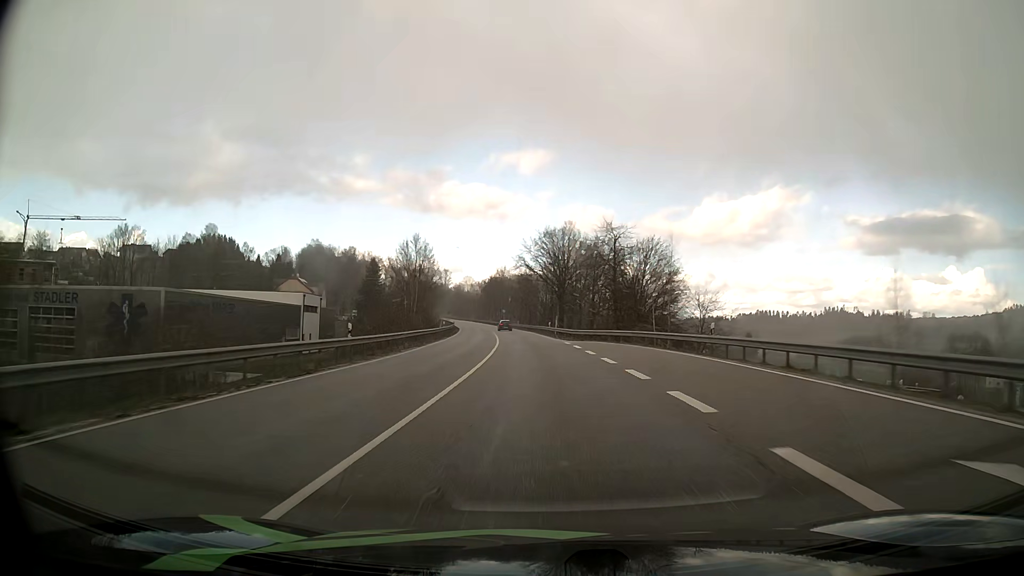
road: primary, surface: asphalt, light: Day
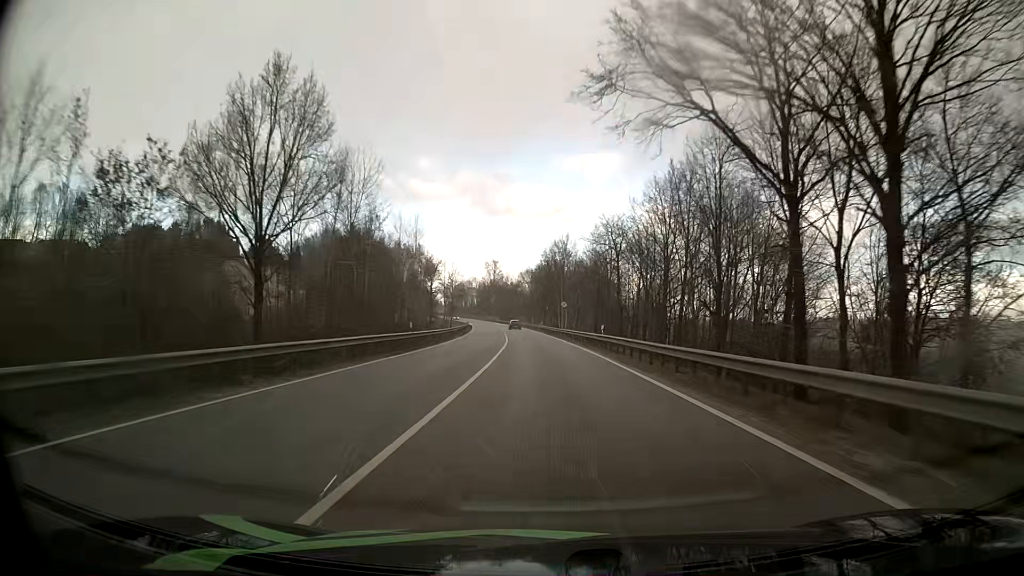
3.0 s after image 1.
(-4.1, +72.8) m; -5°
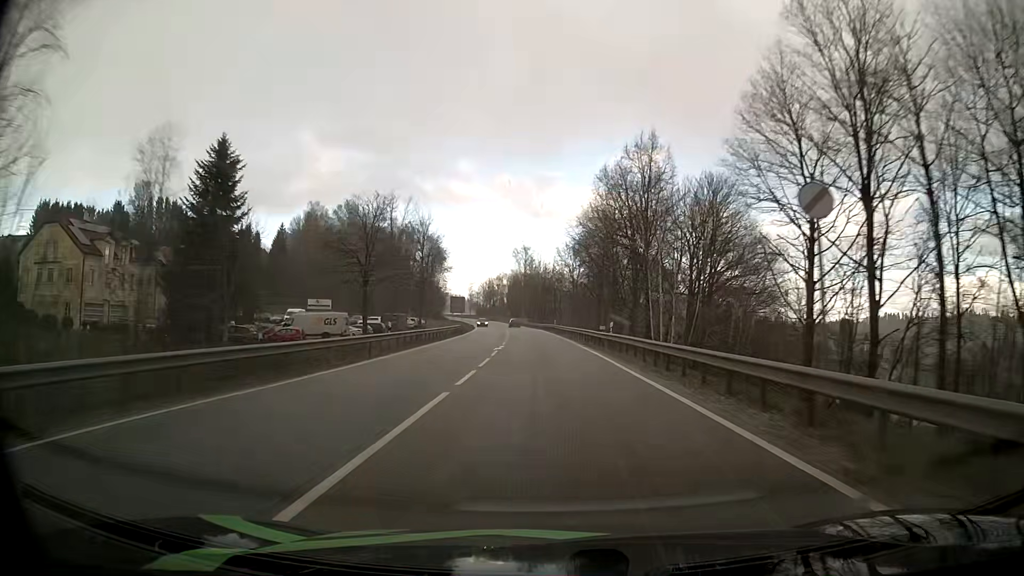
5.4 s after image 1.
(-2.0, +60.0) m; -4°
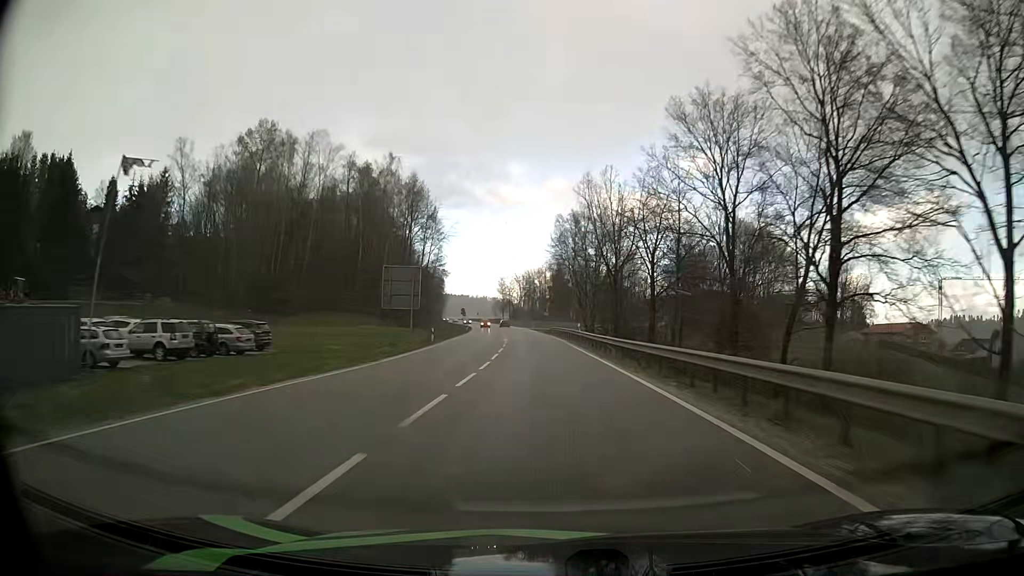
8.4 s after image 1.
(-2.7, +77.6) m; -4°
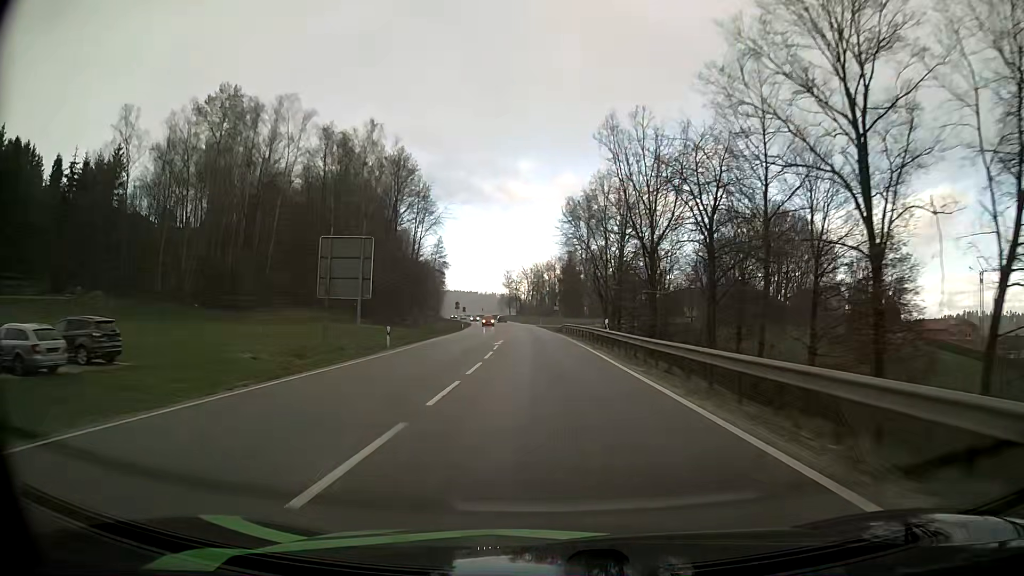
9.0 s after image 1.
(-0.1, +15.8) m; -1°
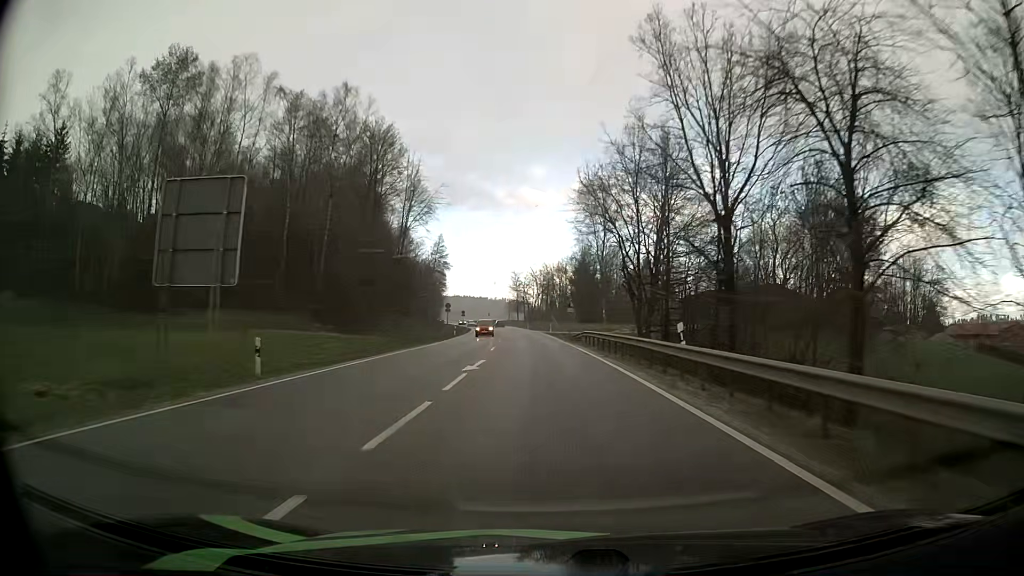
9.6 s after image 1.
(-0.1, +15.9) m; -1°
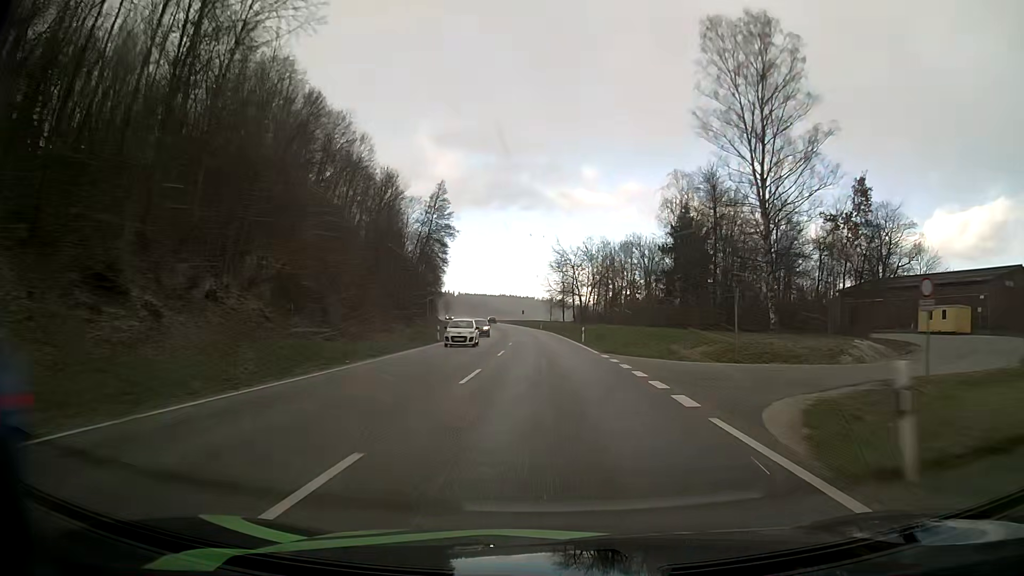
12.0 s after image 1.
(-2.6, +64.3) m; -4°
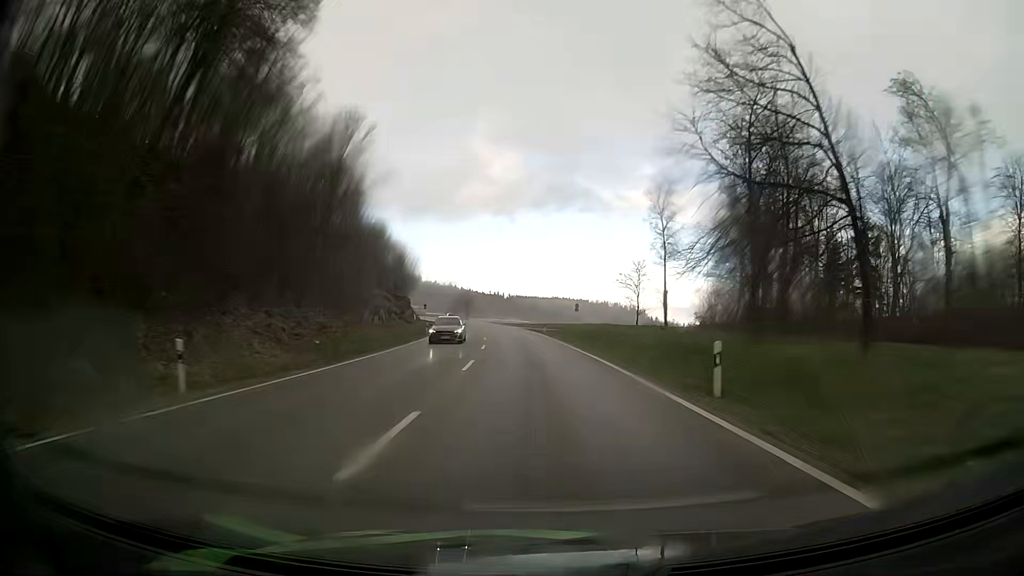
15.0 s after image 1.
(-2.7, +80.2) m; -4°
(0, +10) (0, +20) (-1, +30) (-2, +40) (-3, +50) (-4, +60) (-5, +70) (-6, +80) (-8, +90) (-10, +99) m
